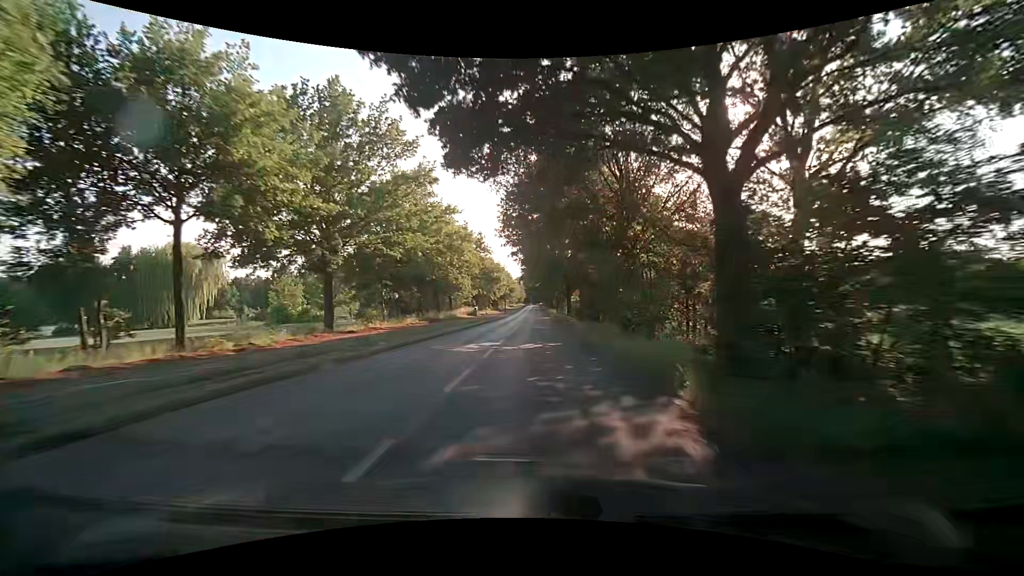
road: secondary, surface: asphalt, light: Day
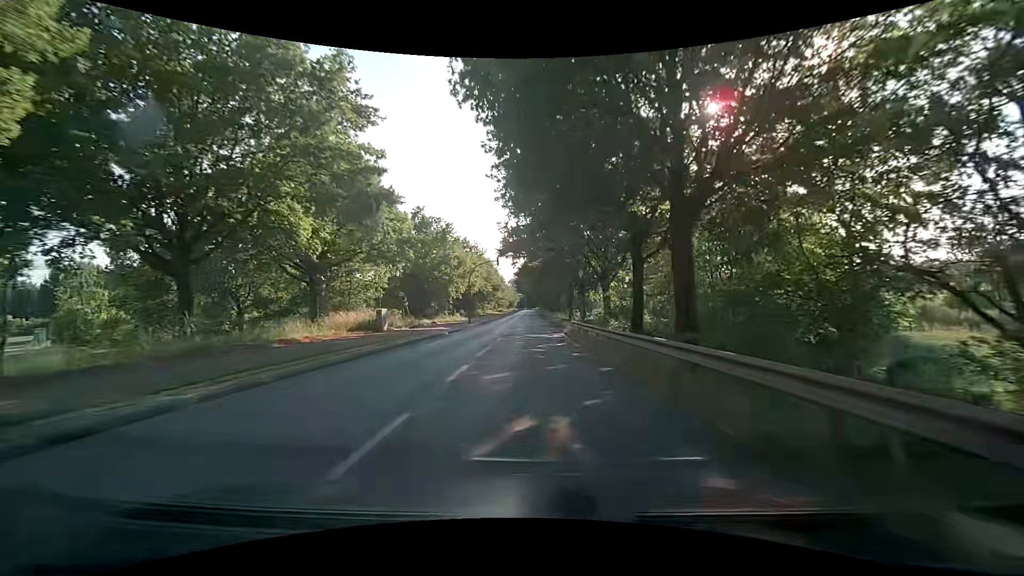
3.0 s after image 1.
(+0.5, +46.6) m; 0°
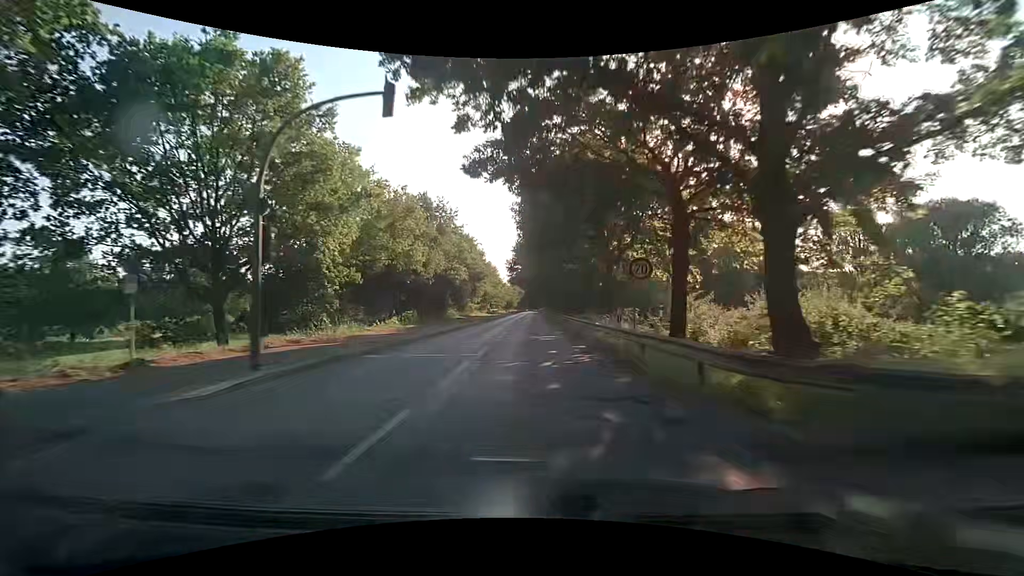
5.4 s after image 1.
(+0.2, +37.2) m; 0°
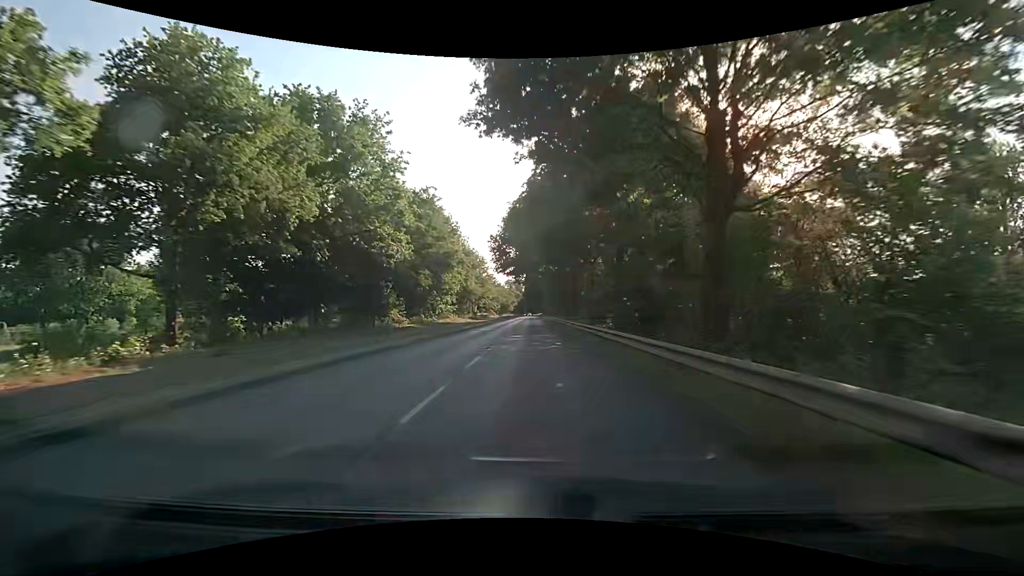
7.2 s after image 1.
(-0.2, +27.5) m; 0°
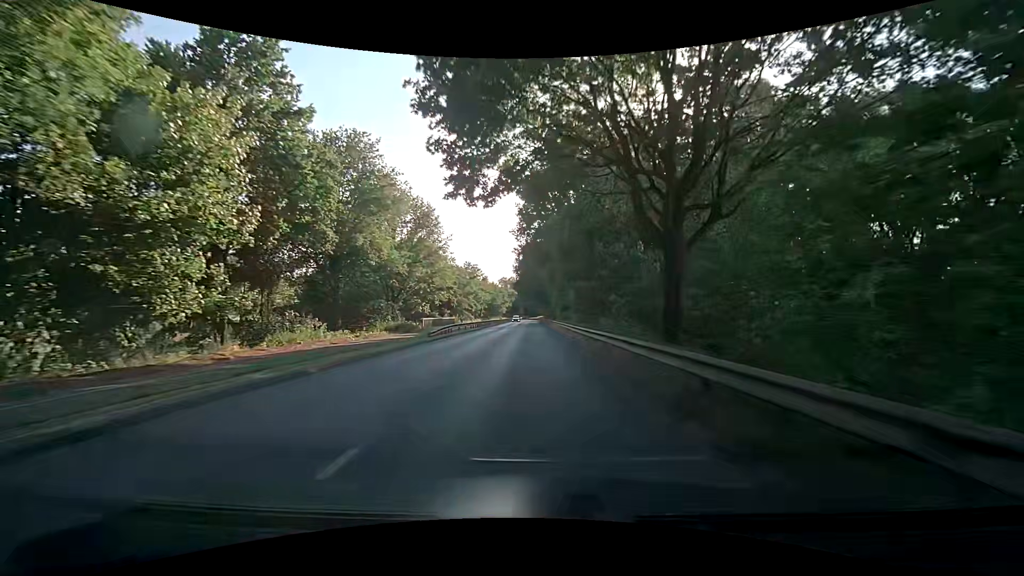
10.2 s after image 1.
(0.0, +46.0) m; 0°
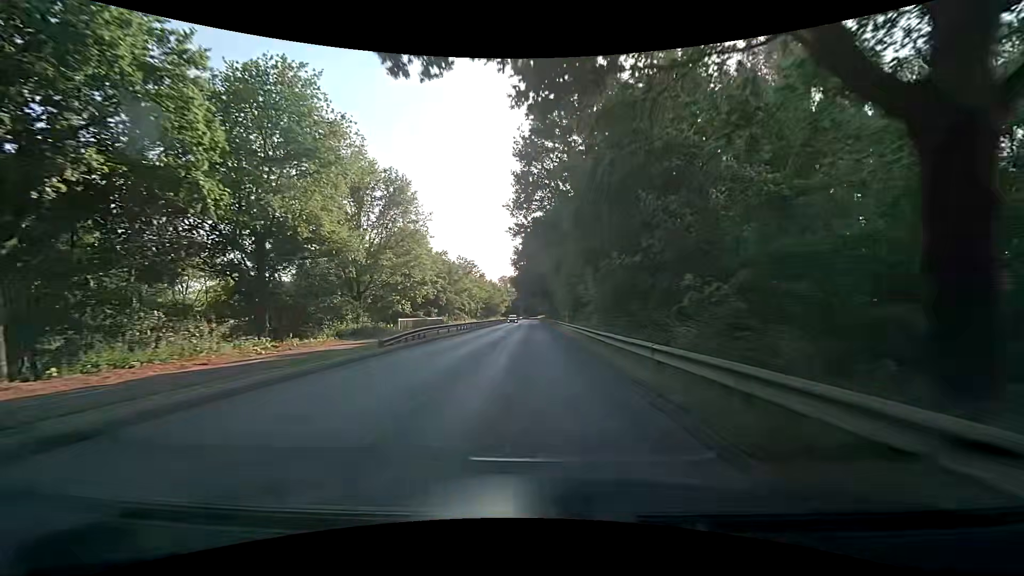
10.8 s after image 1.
(0.0, +9.4) m; 0°
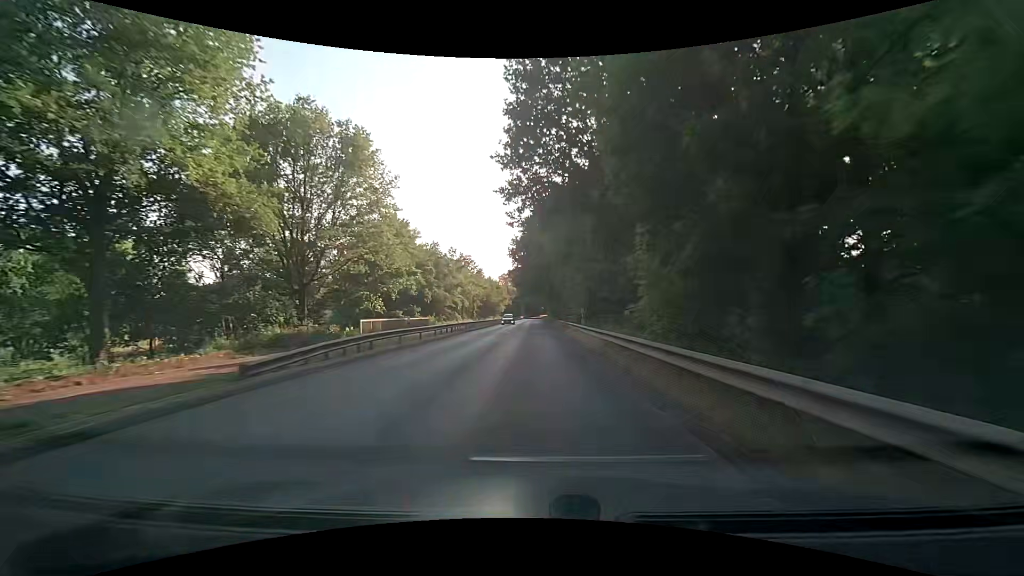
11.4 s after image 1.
(0.0, +9.5) m; +1°
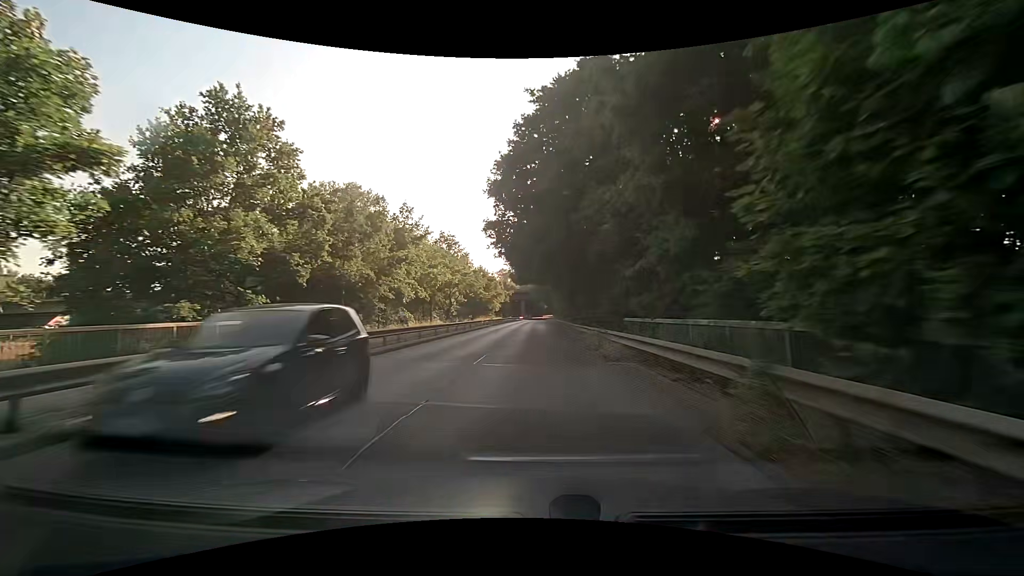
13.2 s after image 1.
(-0.6, +29.1) m; -2°
(0, +10) (0, +20) (0, +30) (0, +40) (0, +50) (0, +60) (0, +70) (+1, +80) (+1, +90) (+1, +100) m
